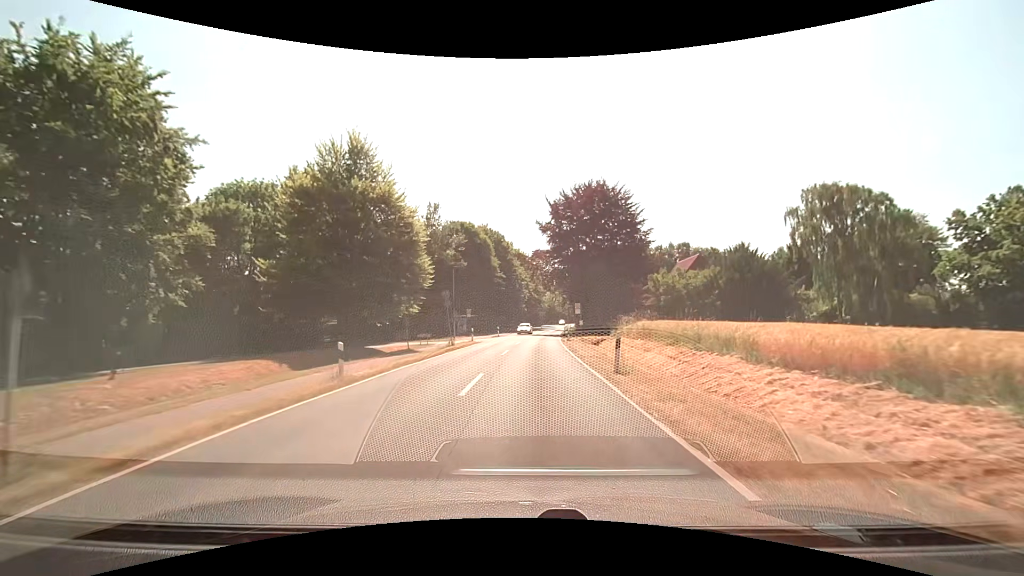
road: secondary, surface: asphalt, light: Day
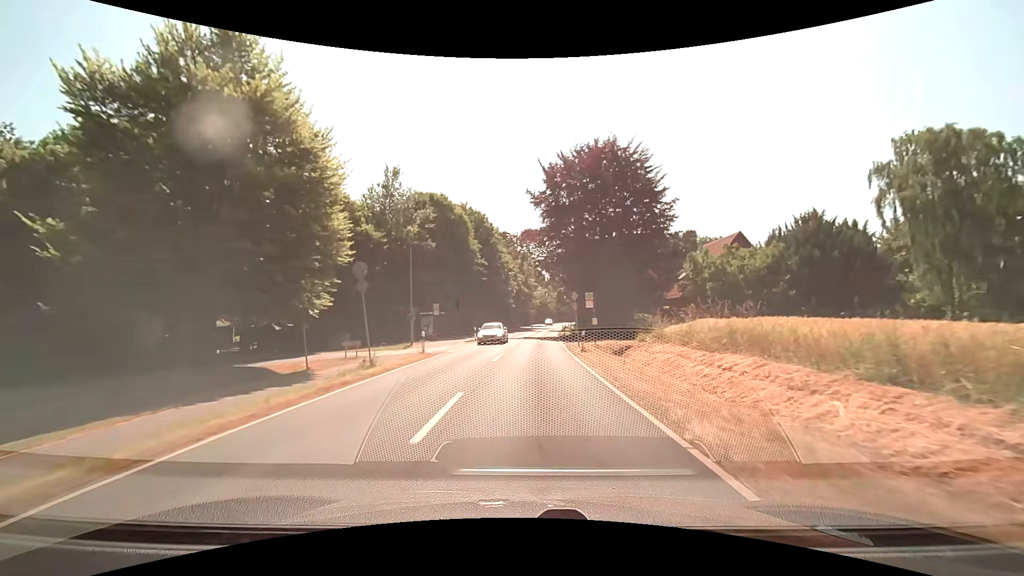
(+0.1, +15.7) m; +1°
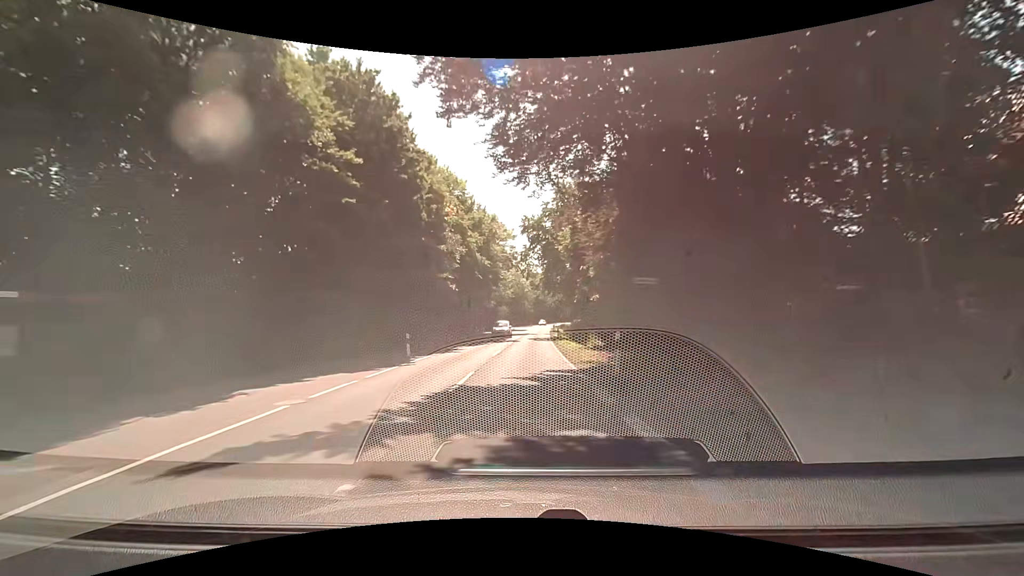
(+1.2, +39.0) m; +3°
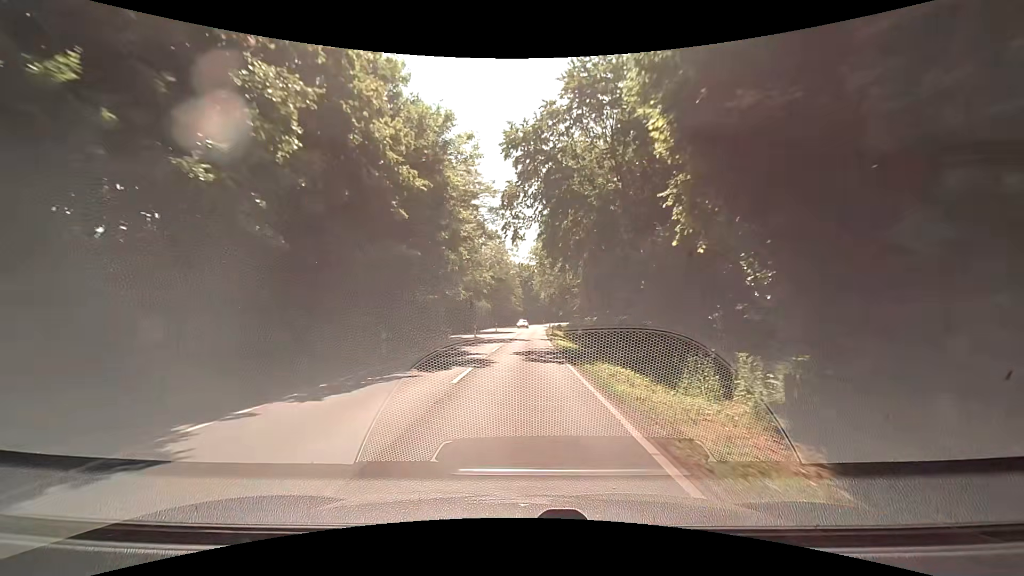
(+0.2, +23.2) m; +1°
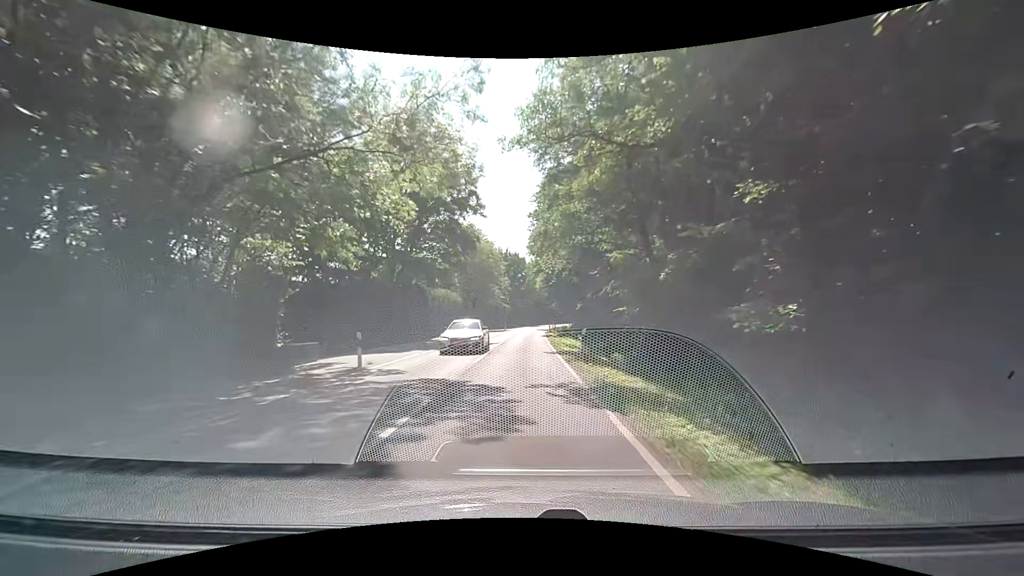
(+0.5, +30.6) m; +1°
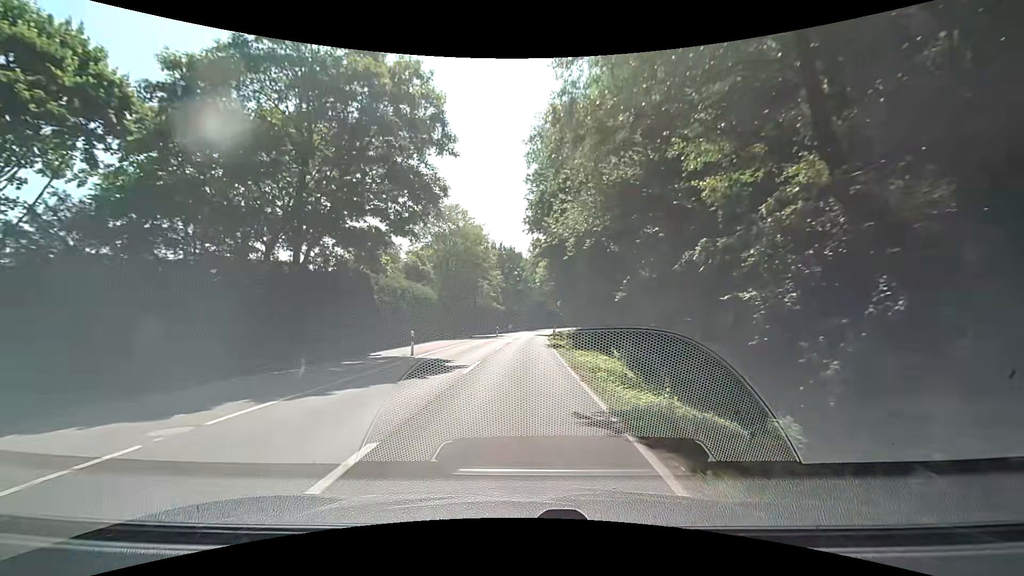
(+0.3, +15.2) m; +1°
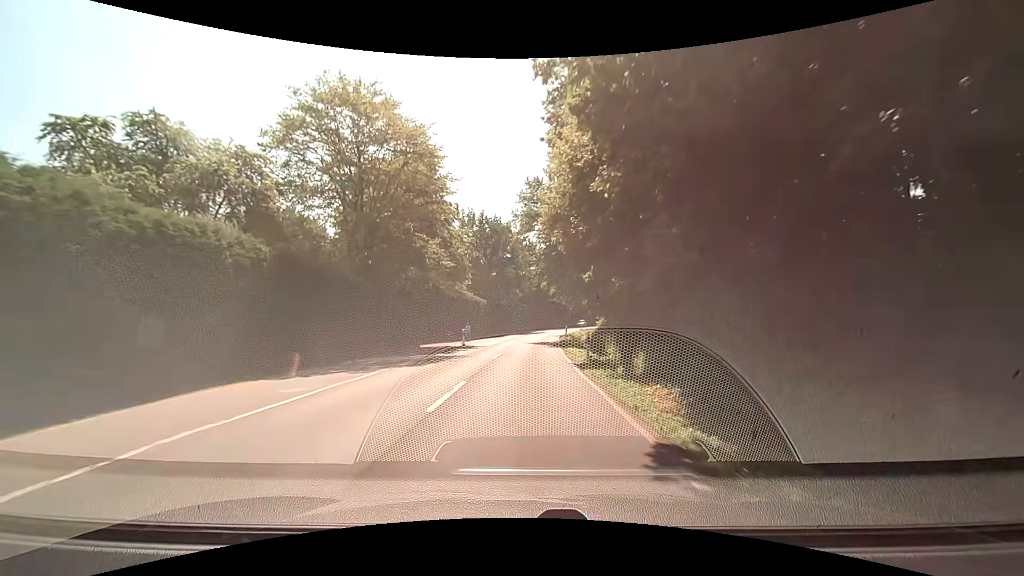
(+0.3, +30.1) m; +1°
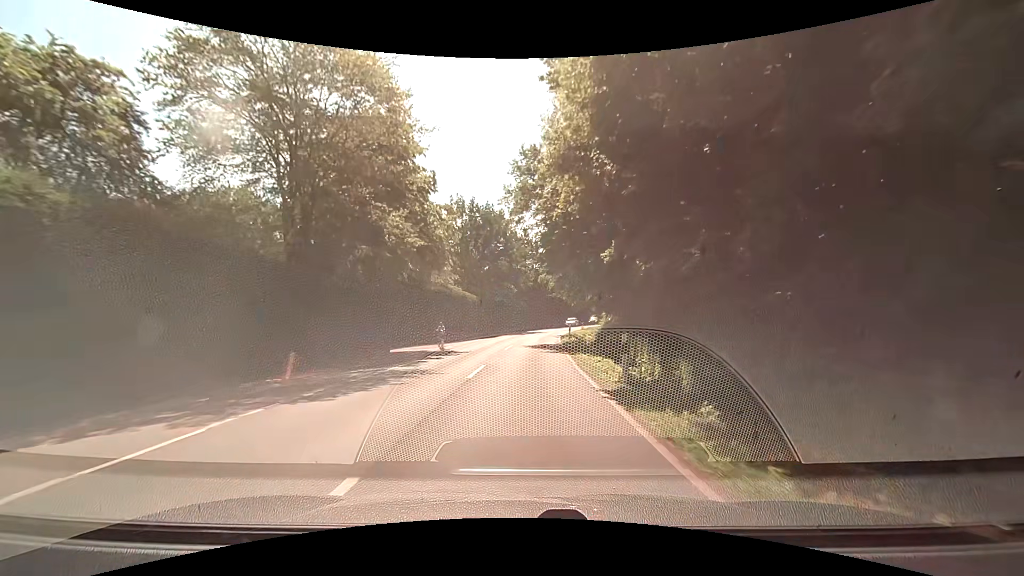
(+0.1, +7.5) m; +1°
(0, +10) (0, +20) (+1, +30) (+1, +40) (+2, +50) (+3, +60) (+5, +70) (+7, +79) (+10, +89) (+13, +99) m
